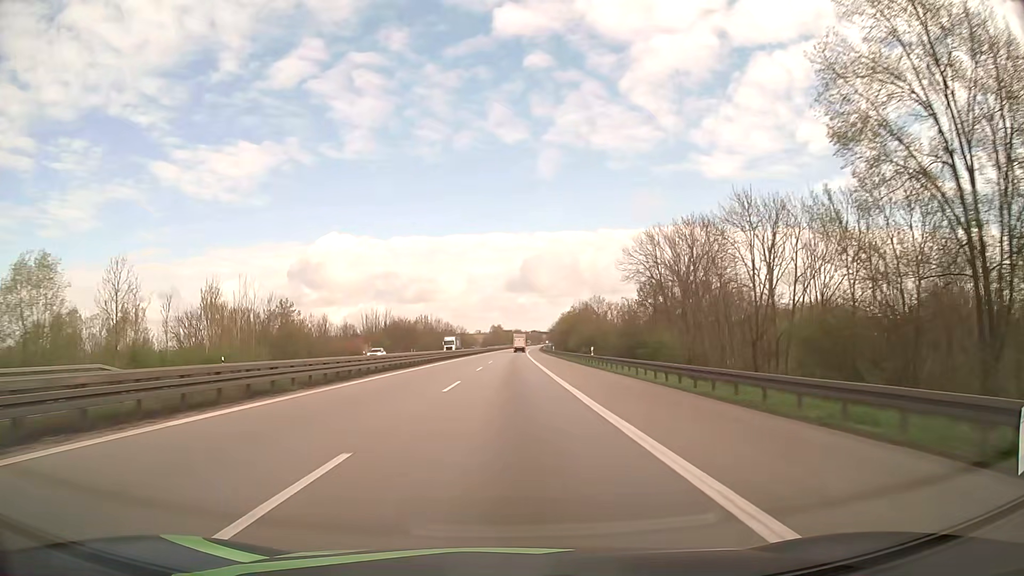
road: motorway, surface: asphalt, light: Day
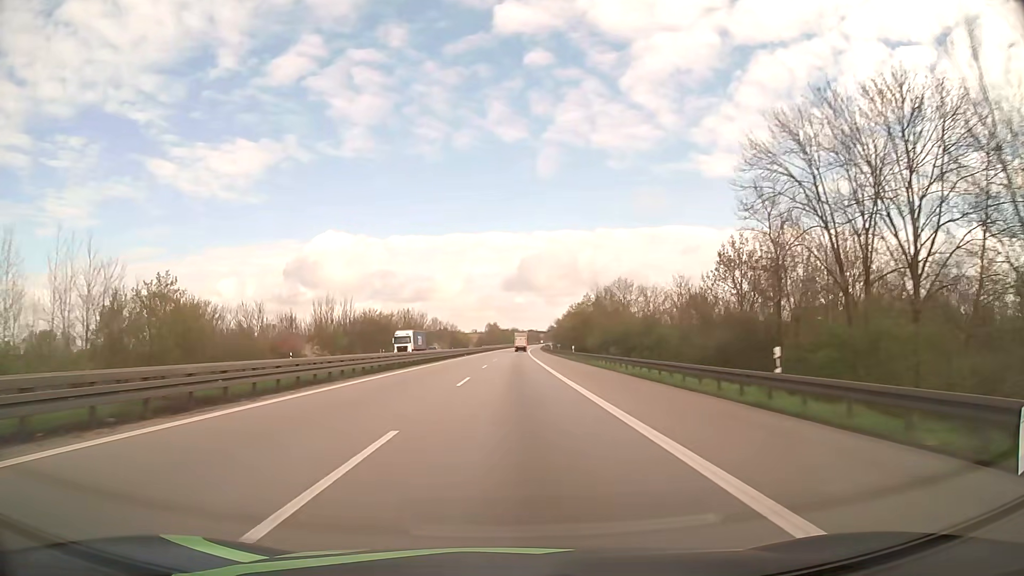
(0.0, +34.2) m; 0°
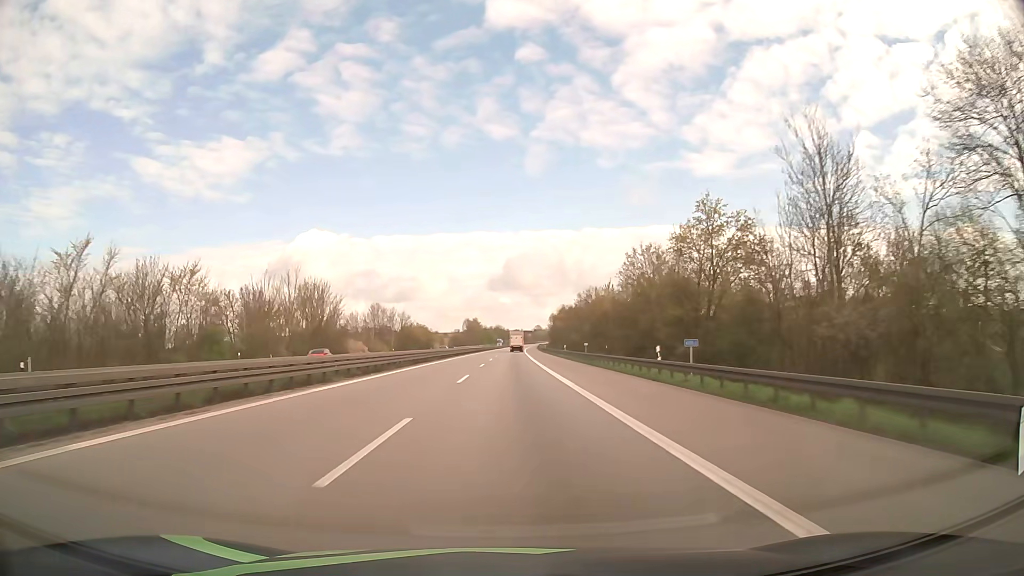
(+1.1, +89.2) m; +1°
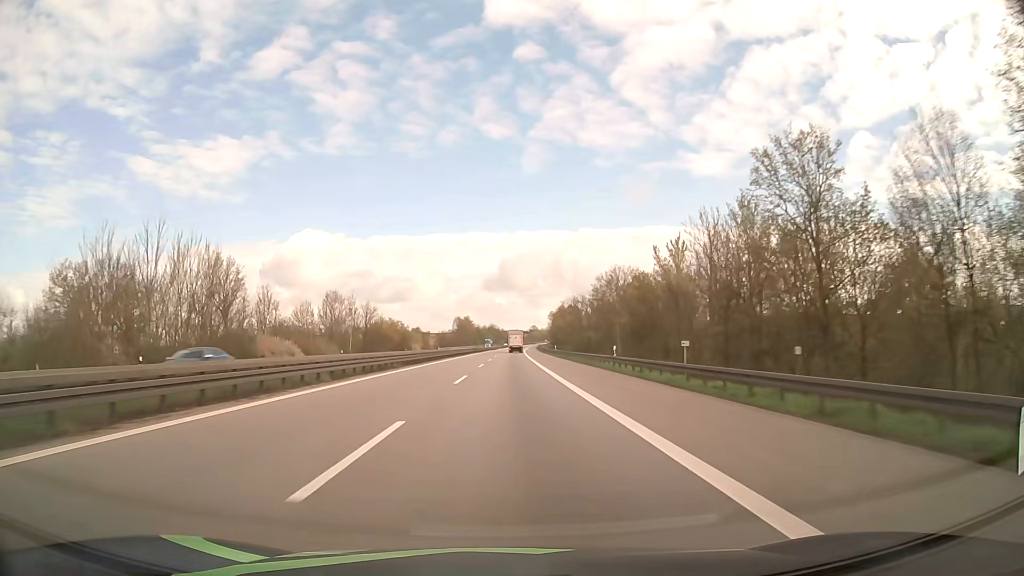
(+0.2, +36.9) m; 0°
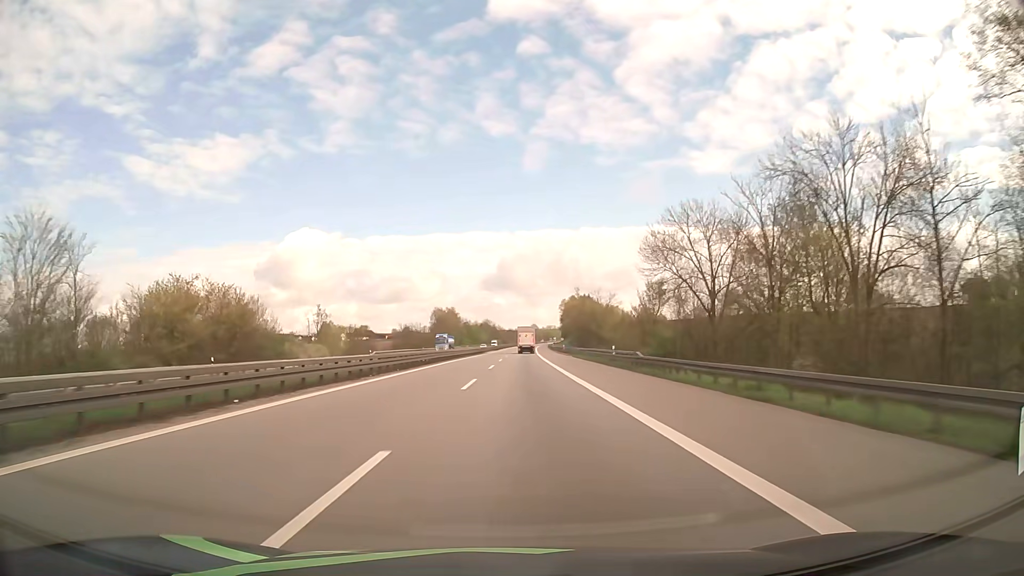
(+0.6, +94.2) m; 0°
(0, +10) (0, +20) (0, +30) (0, +40) (0, +50) (0, +60) (0, +70) (0, +80) (0, +90) (0, +100) m
